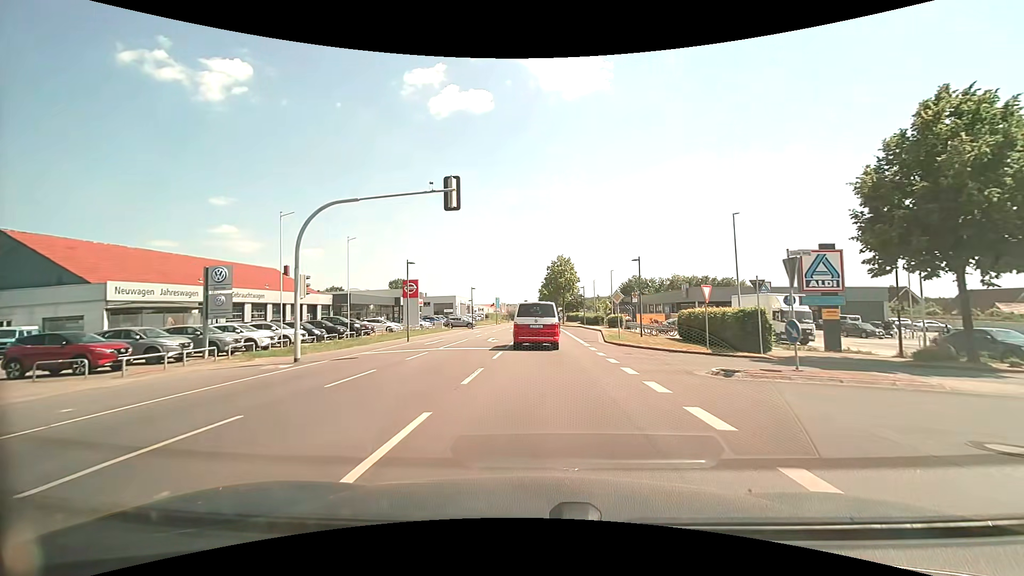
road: secondary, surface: asphalt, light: Day
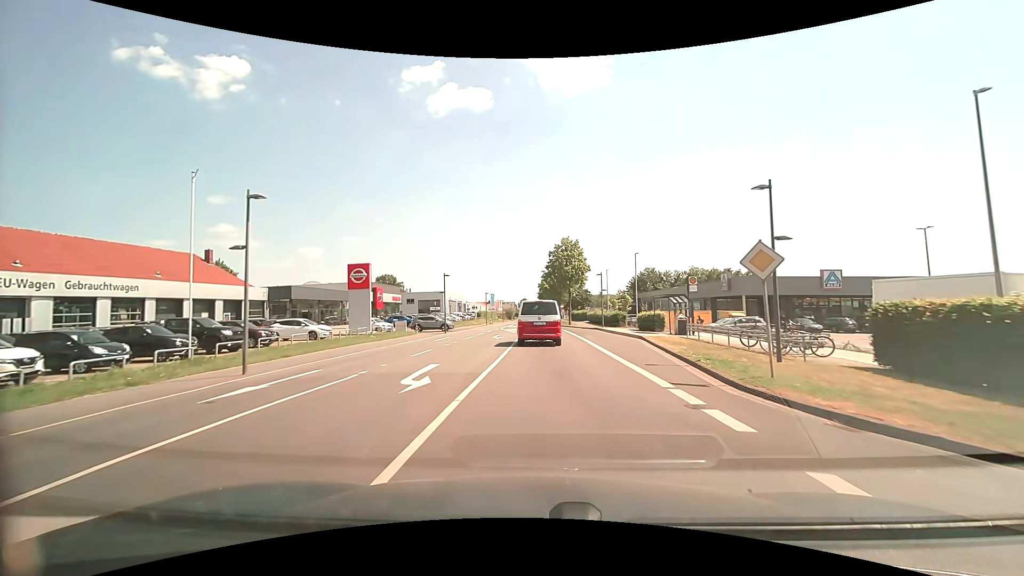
(0.0, +18.4) m; 0°
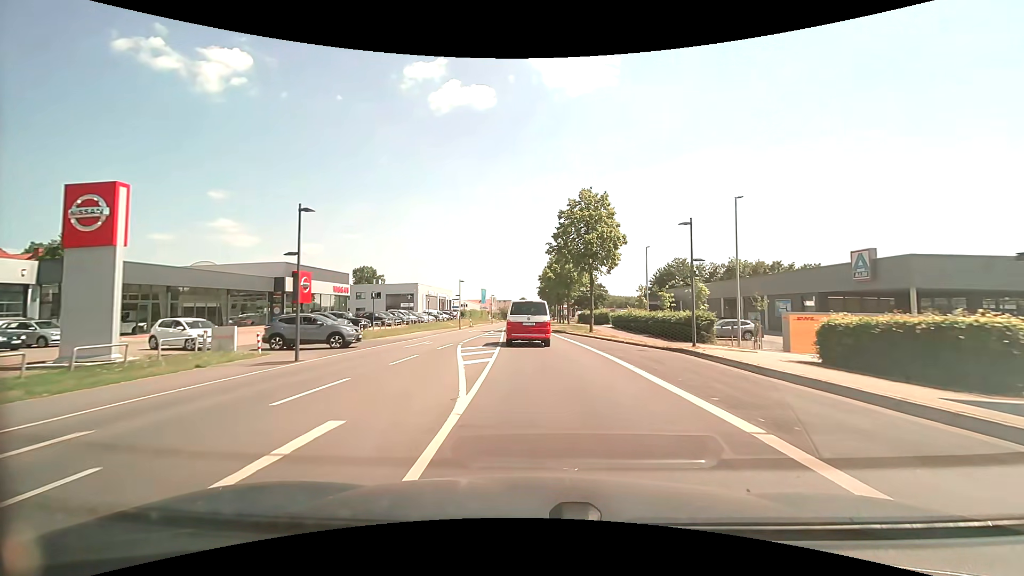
(0.0, +27.3) m; 0°
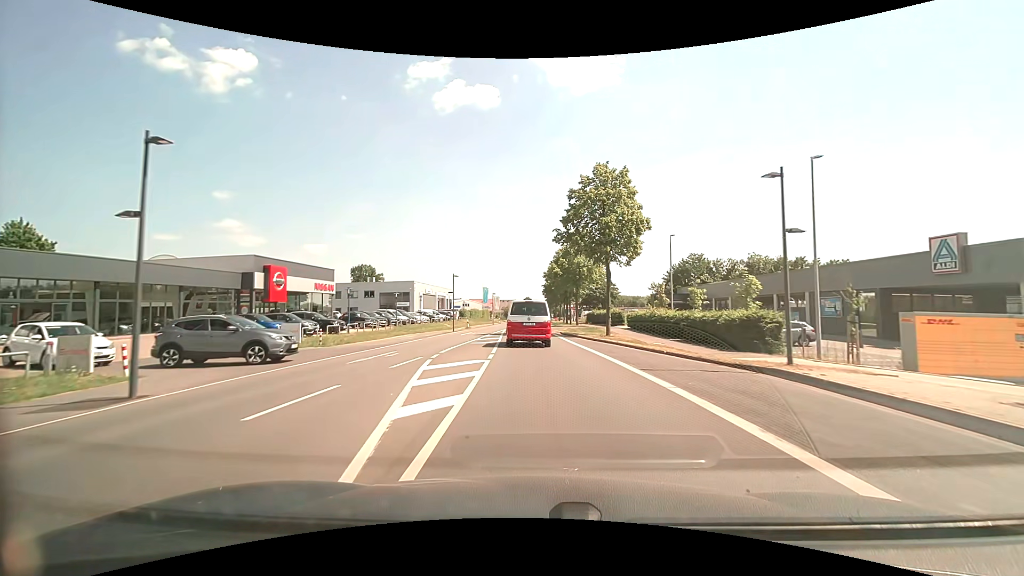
(0.0, +7.0) m; 0°
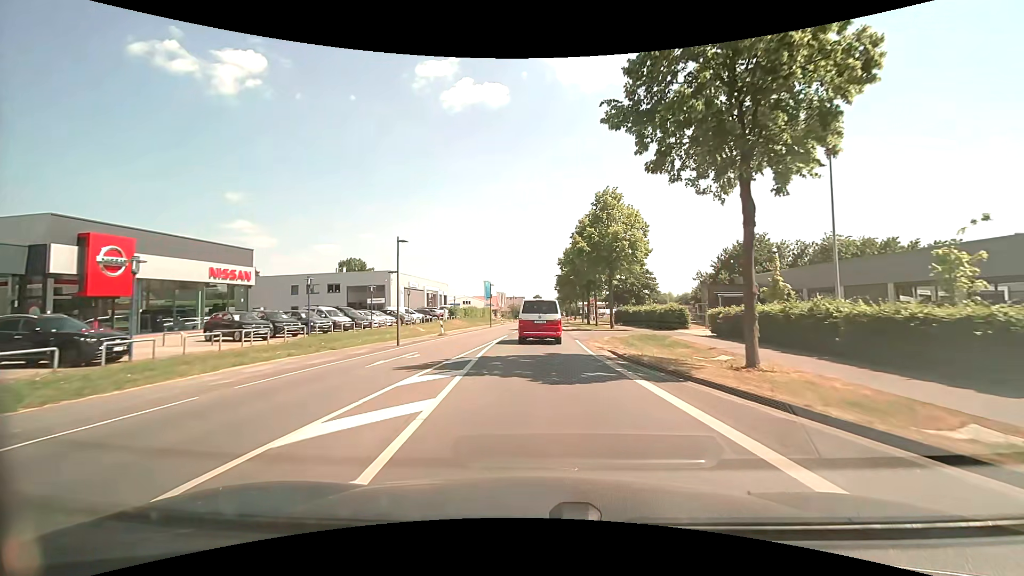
(-0.4, +21.4) m; -1°
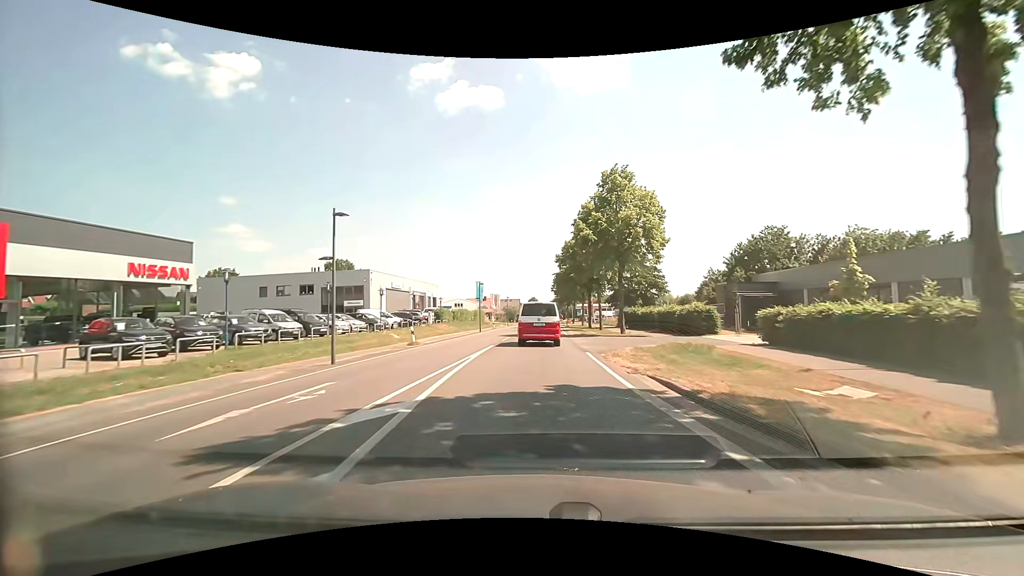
(0.0, +7.2) m; 0°
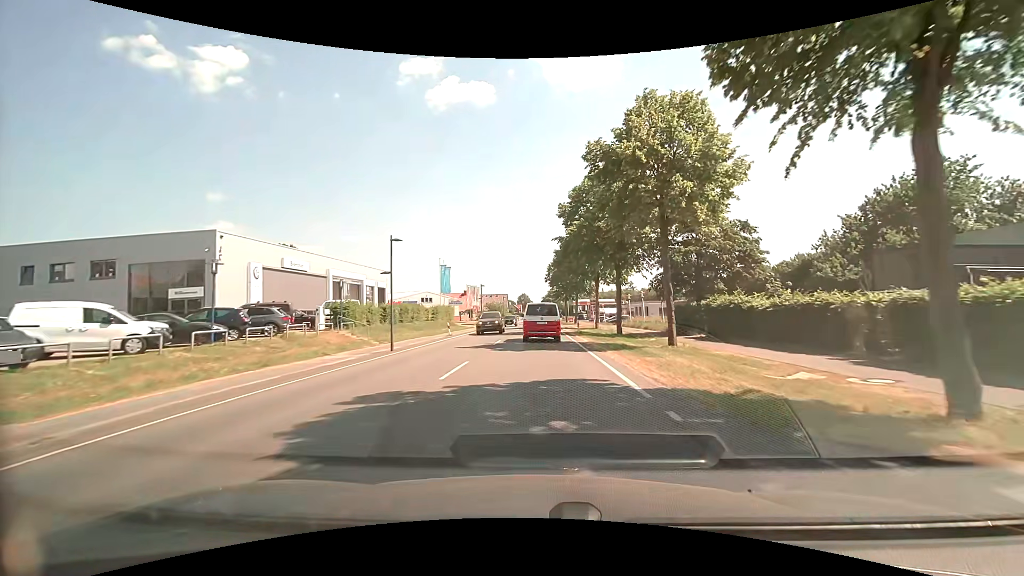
(+0.3, +29.6) m; +1°
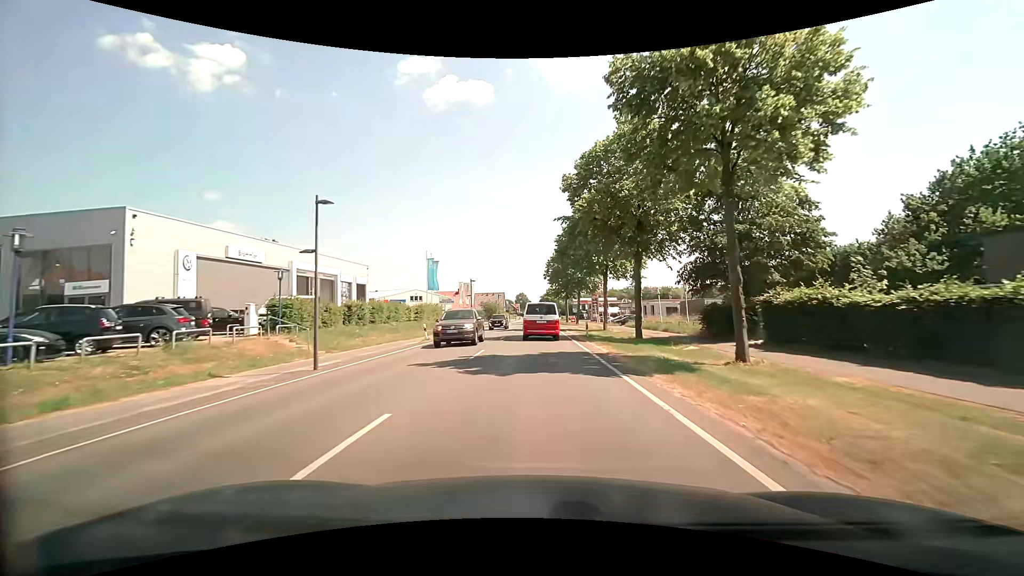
(0.0, +7.7) m; 0°
(0, +10) (0, +20) (0, +30) (0, +40) (0, +50) (0, +60) (0, +70) (0, +80) (+1, +90) (+1, +100) m
